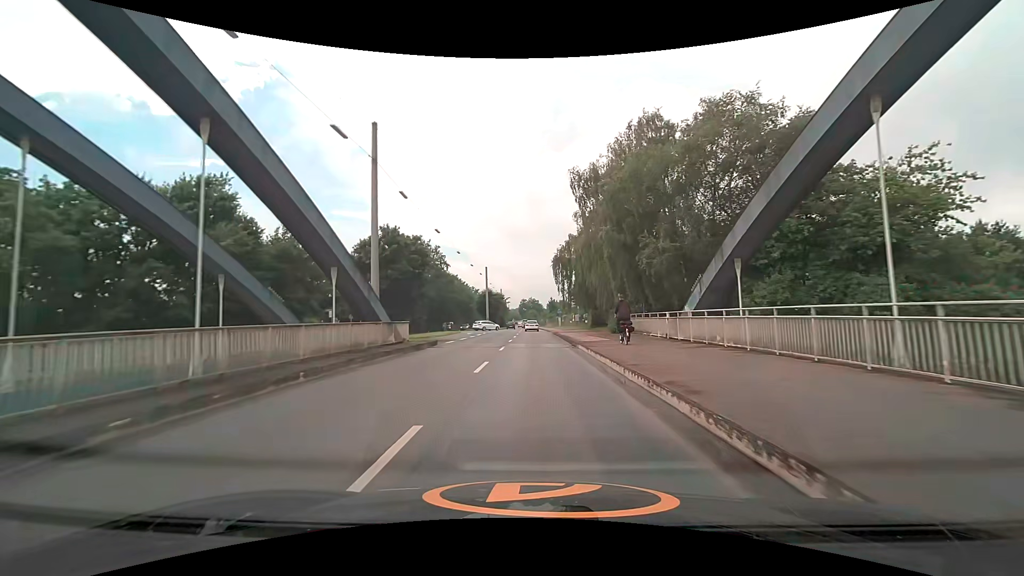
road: secondary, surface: asphalt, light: Day
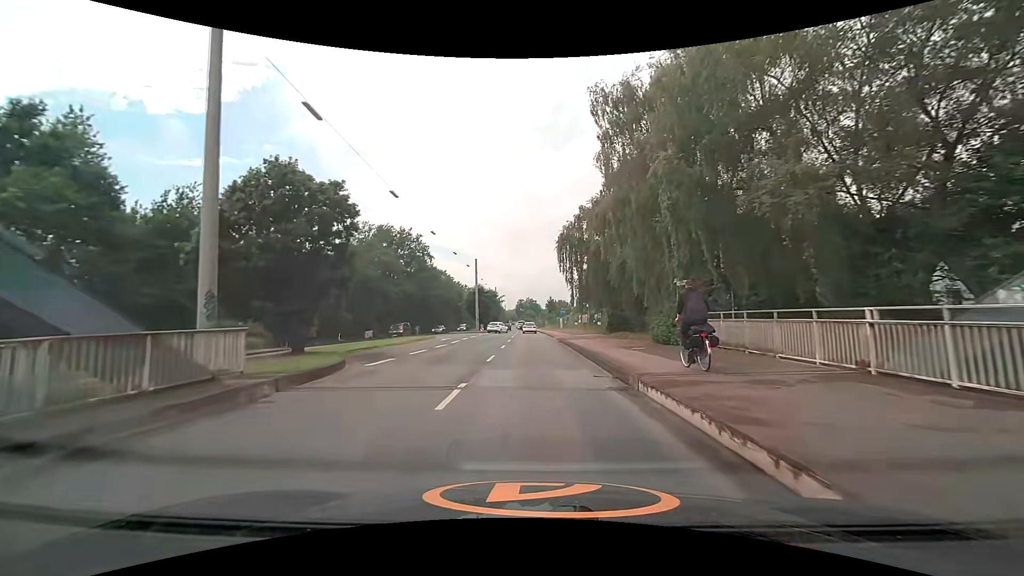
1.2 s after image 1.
(+0.3, +13.9) m; +1°
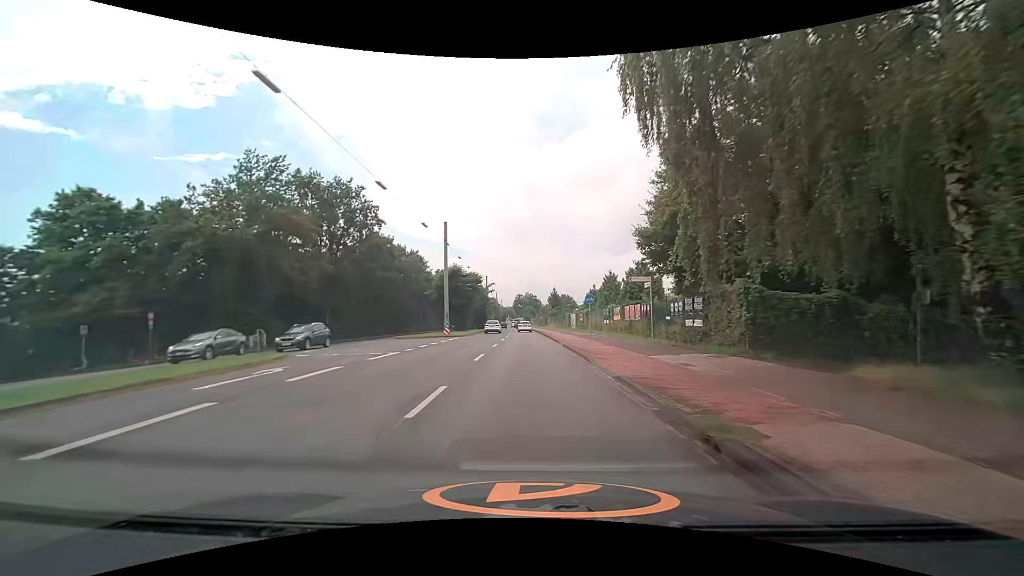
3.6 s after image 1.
(+0.3, +28.3) m; +1°
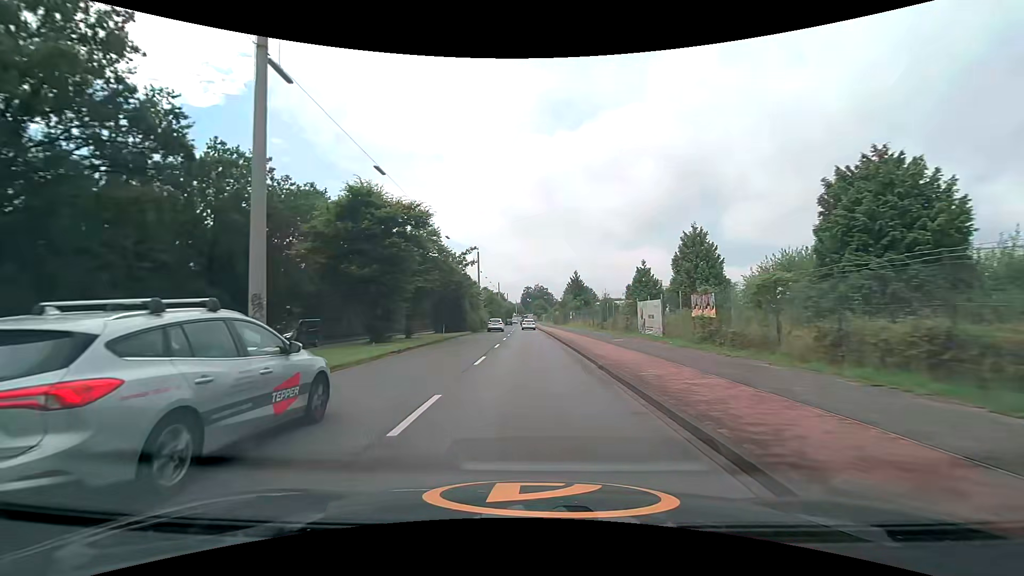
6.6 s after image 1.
(-0.6, +37.3) m; -1°
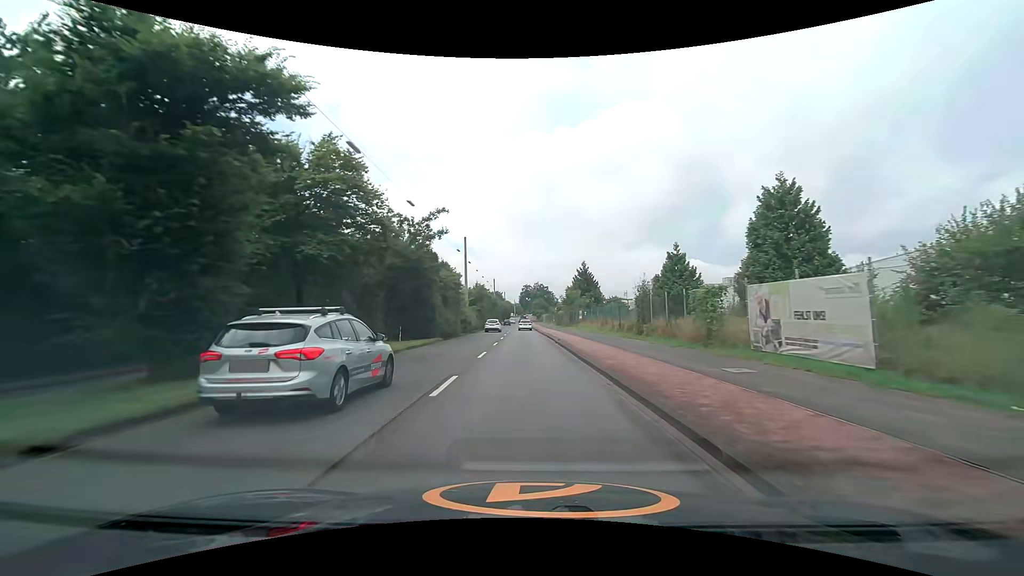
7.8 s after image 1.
(+0.1, +15.1) m; +1°
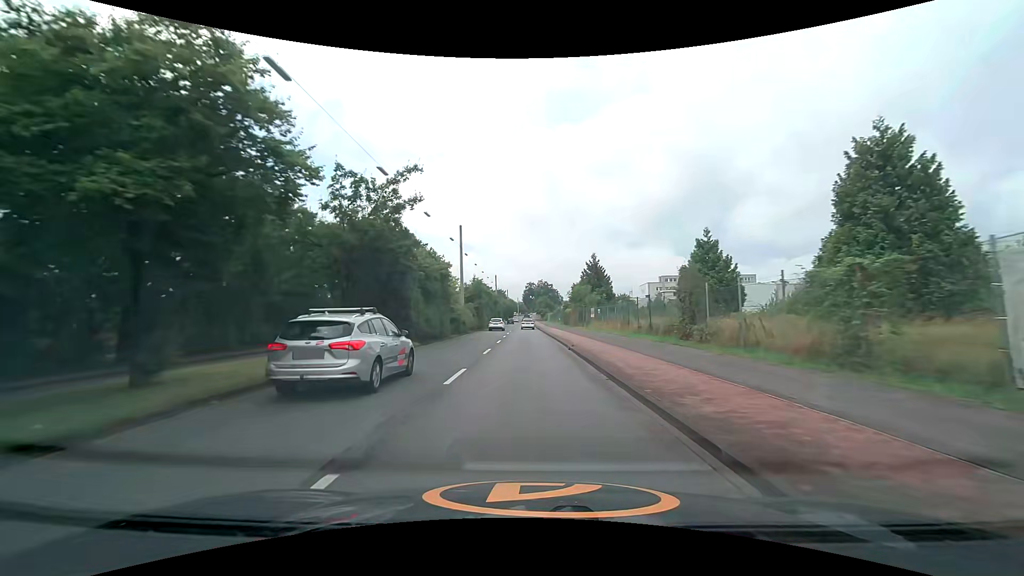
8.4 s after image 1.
(-0.1, +7.6) m; -1°
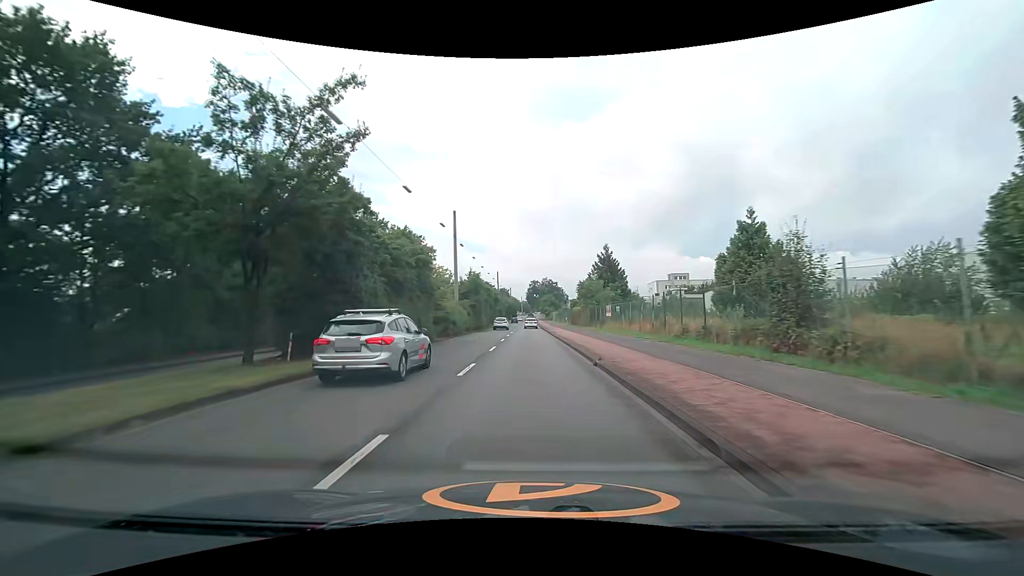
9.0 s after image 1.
(0.0, +7.6) m; 0°
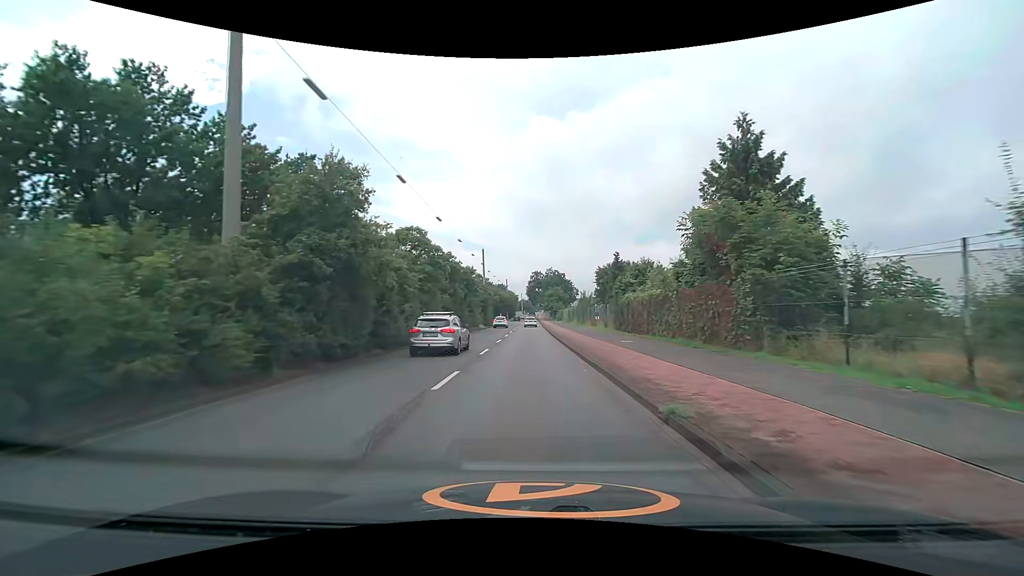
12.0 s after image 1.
(-0.2, +38.4) m; 0°
(0, +10) (0, +20) (0, +30) (0, +40) (0, +50) (0, +60) (0, +70) (0, +80) (0, +90) (0, +100) m
